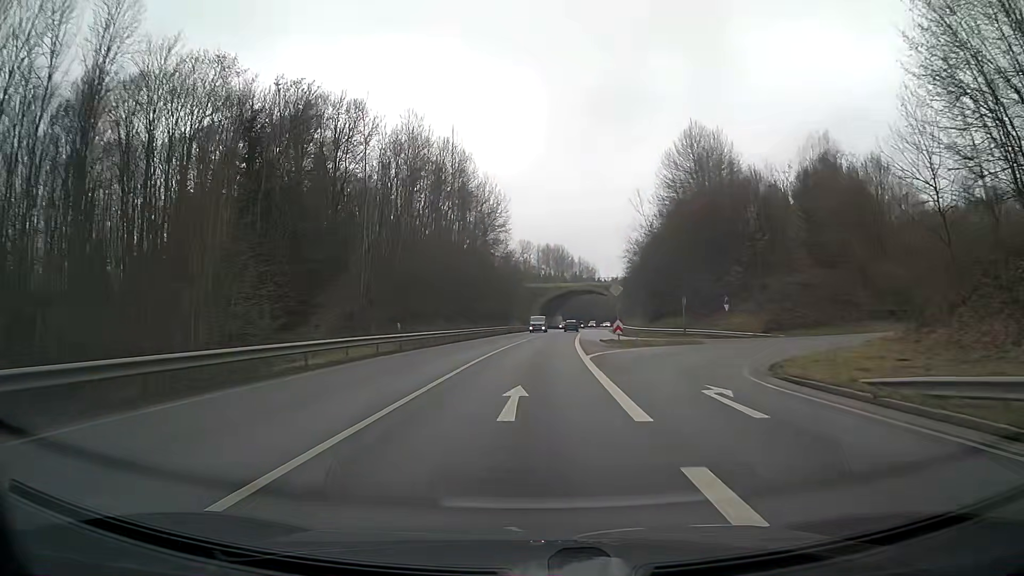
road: primary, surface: asphalt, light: Day
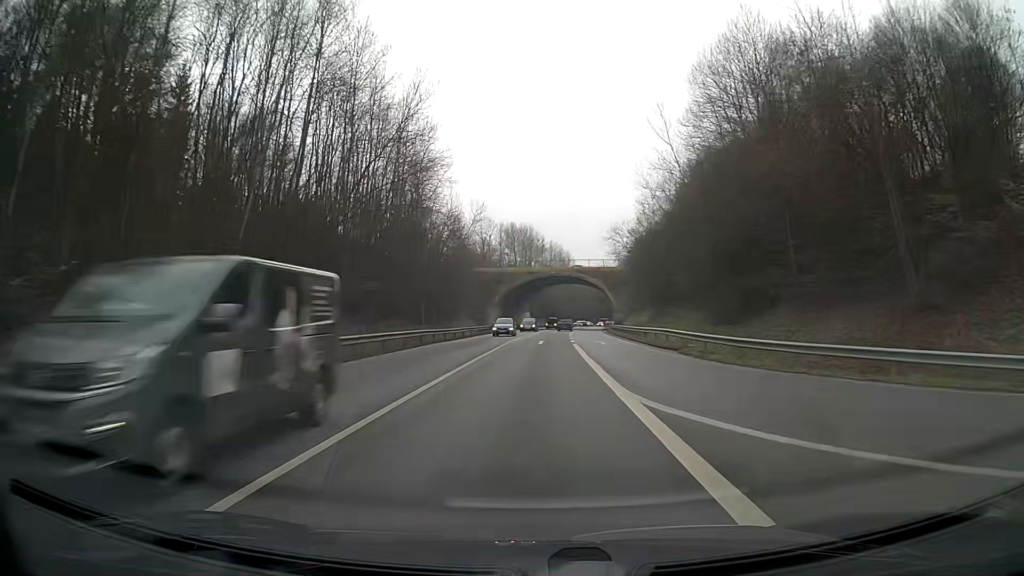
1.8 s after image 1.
(+1.0, +39.3) m; +3°
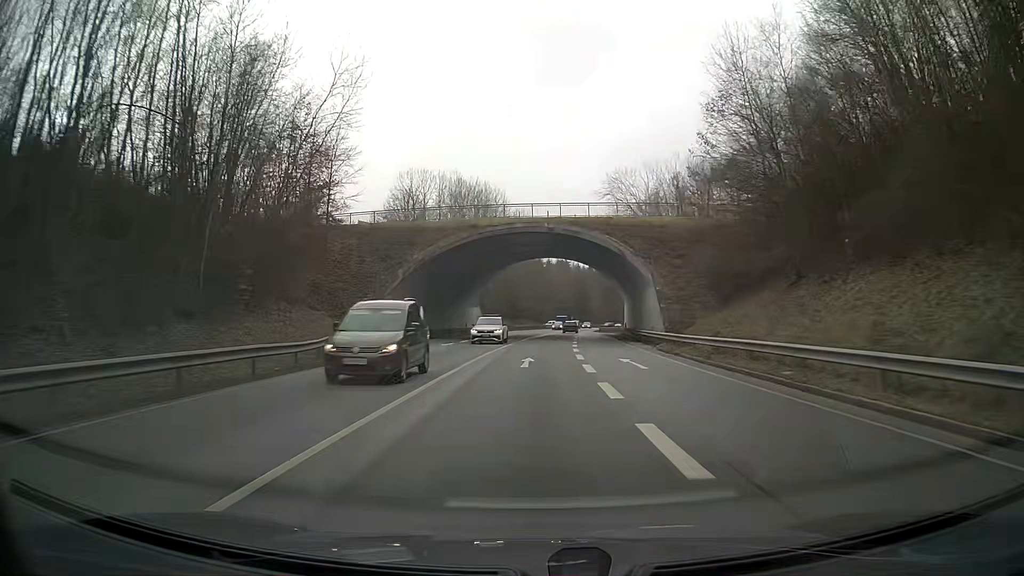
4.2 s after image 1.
(+1.3, +51.8) m; +3°
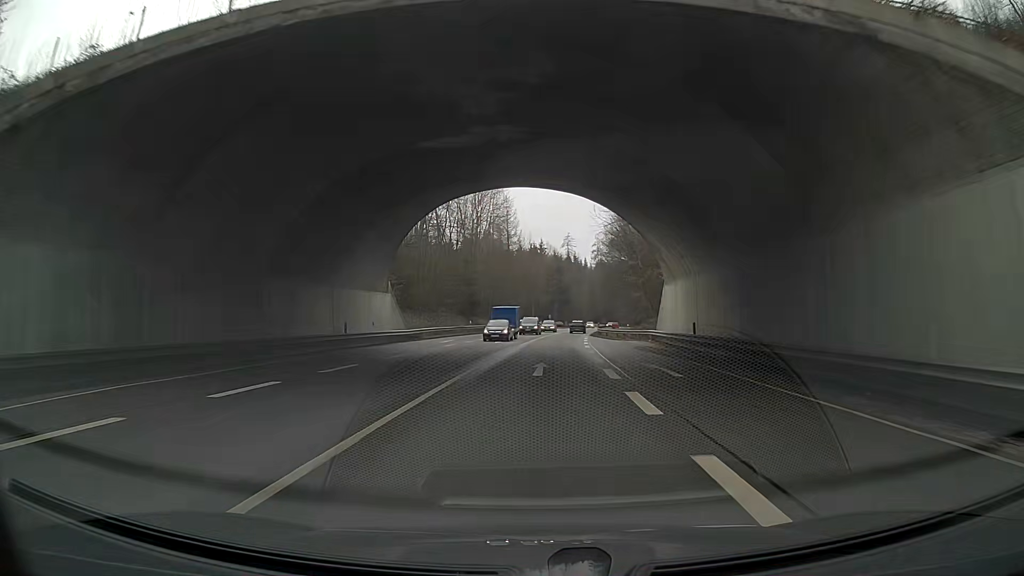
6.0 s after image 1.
(+0.8, +38.3) m; +3°
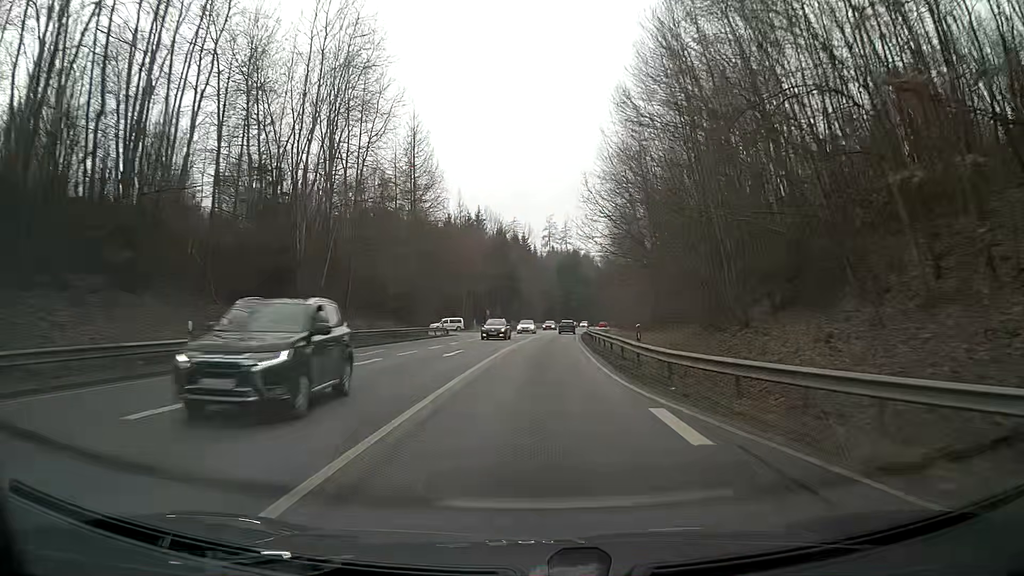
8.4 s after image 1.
(+2.2, +50.5) m; +5°
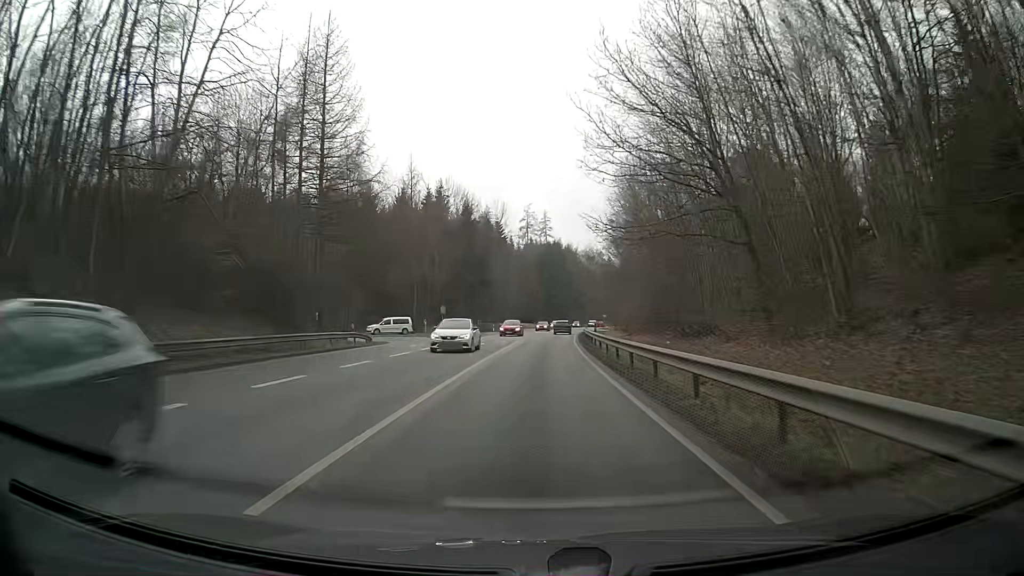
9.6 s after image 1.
(+0.3, +25.1) m; +1°
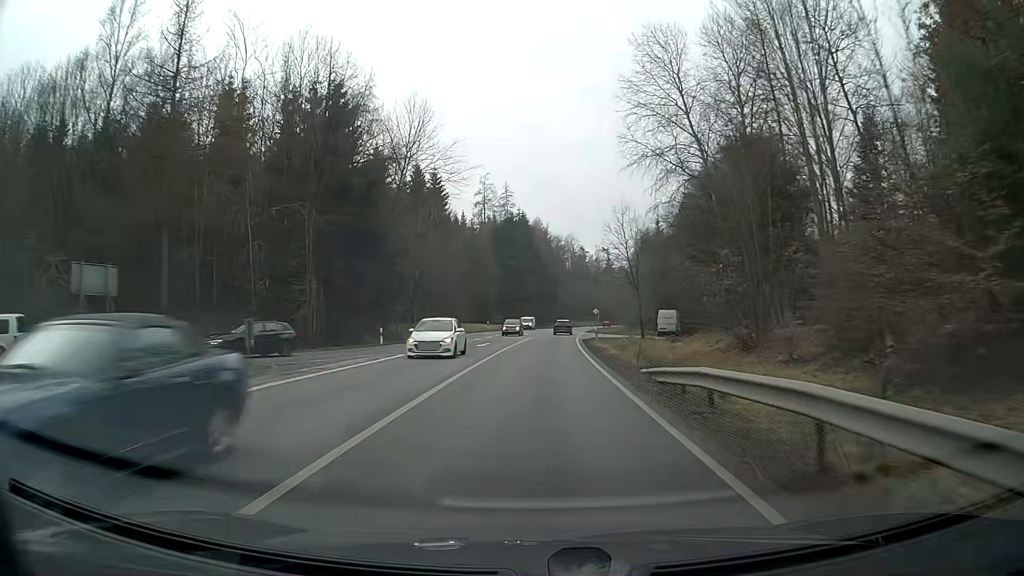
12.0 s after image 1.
(+1.4, +49.7) m; +3°
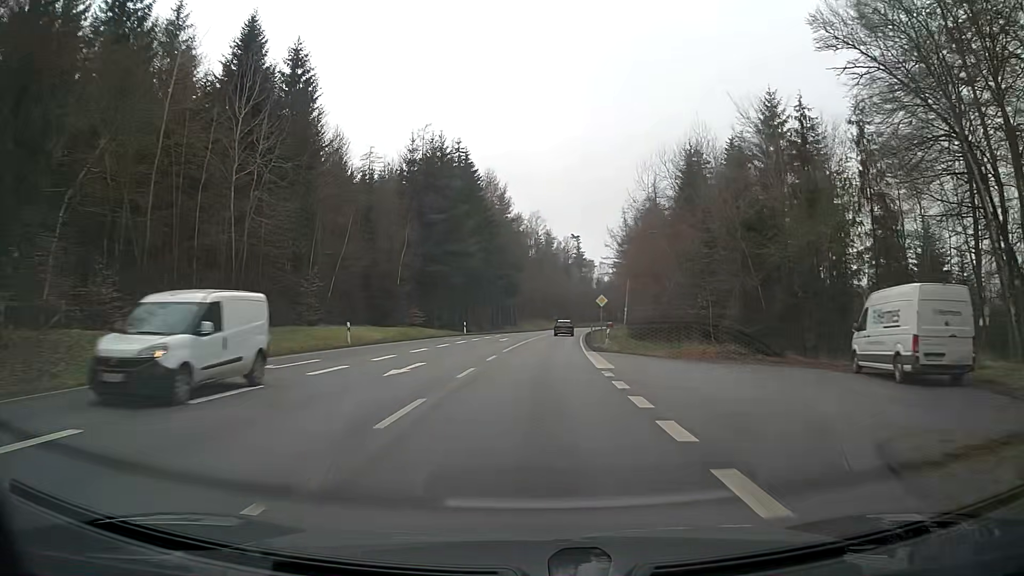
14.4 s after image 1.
(+1.3, +49.3) m; +3°
